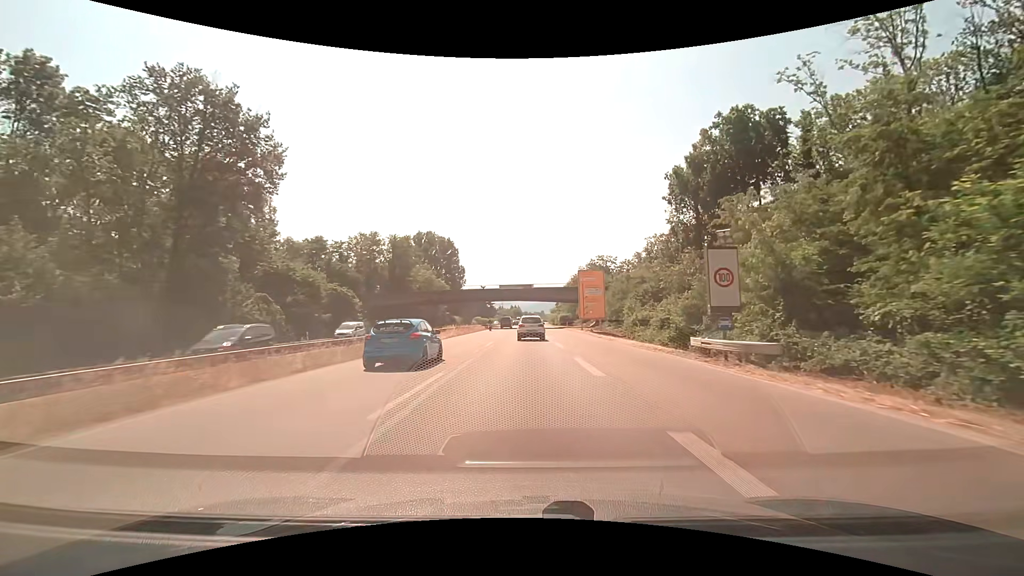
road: trunk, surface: asphalt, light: Day
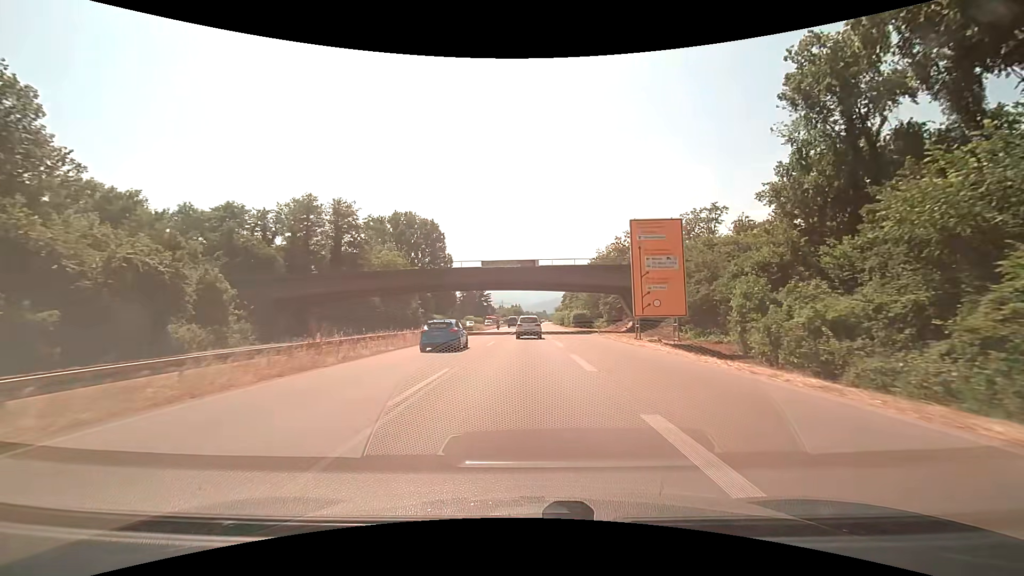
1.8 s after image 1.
(0.0, +35.0) m; 0°
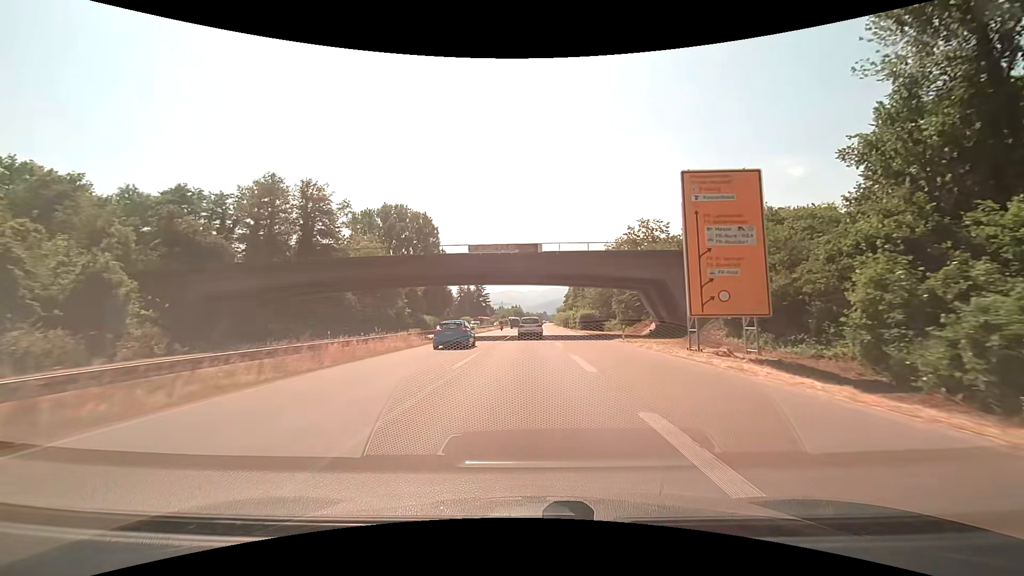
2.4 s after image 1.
(0.0, +11.7) m; 0°
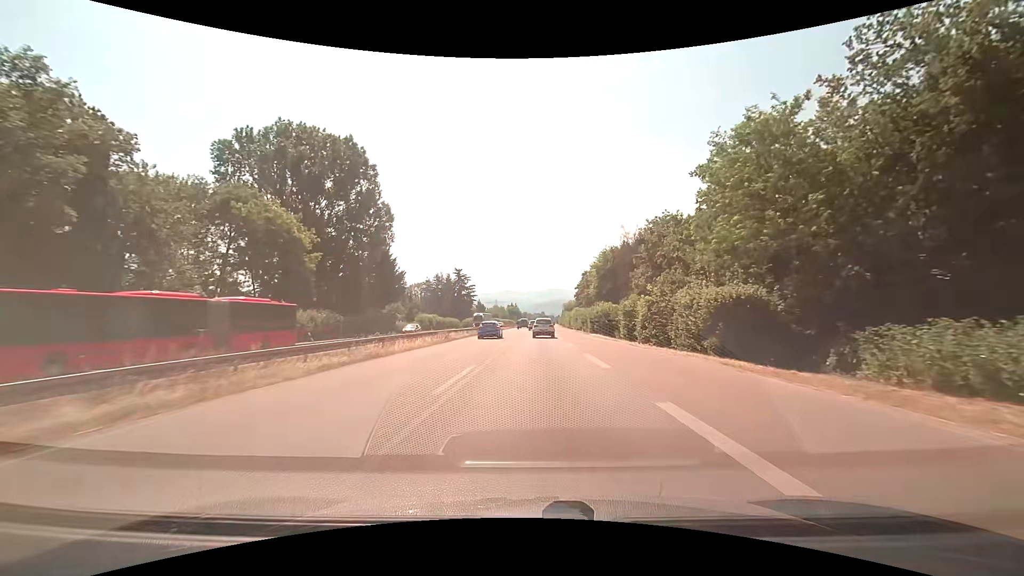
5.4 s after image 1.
(-0.1, +59.3) m; 0°
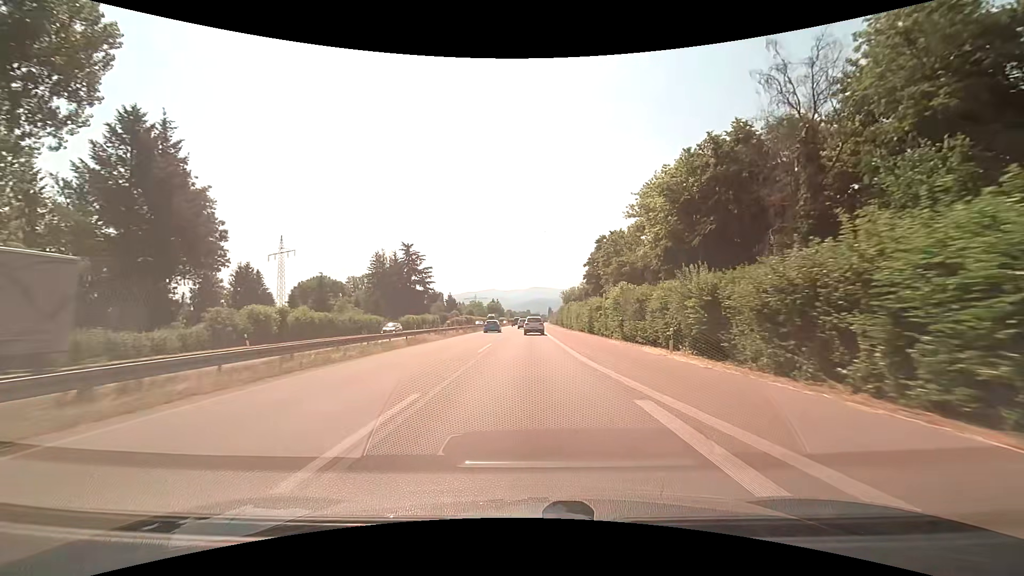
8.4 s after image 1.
(+1.4, +60.3) m; +2°
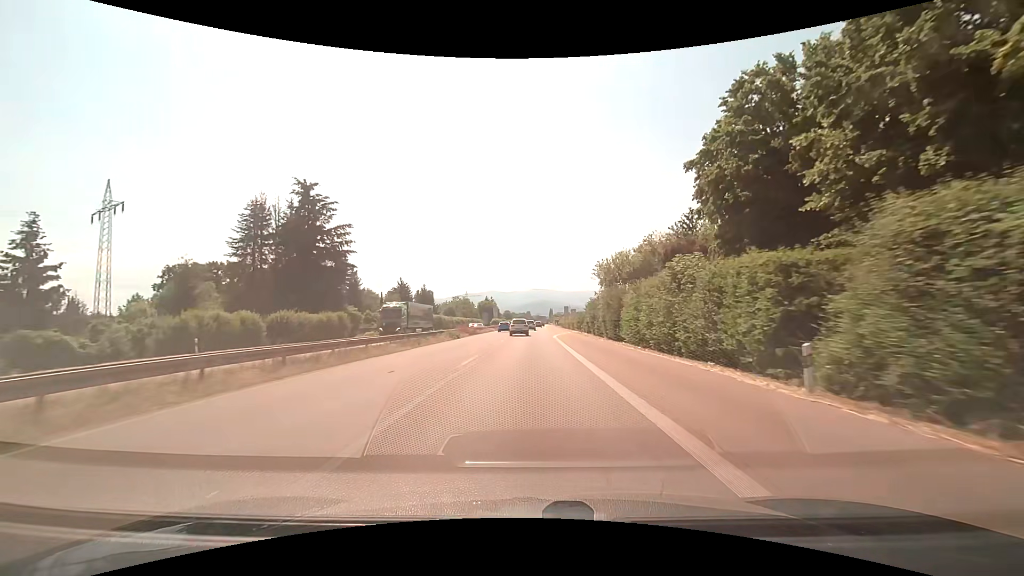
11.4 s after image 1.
(+0.2, +61.1) m; 0°
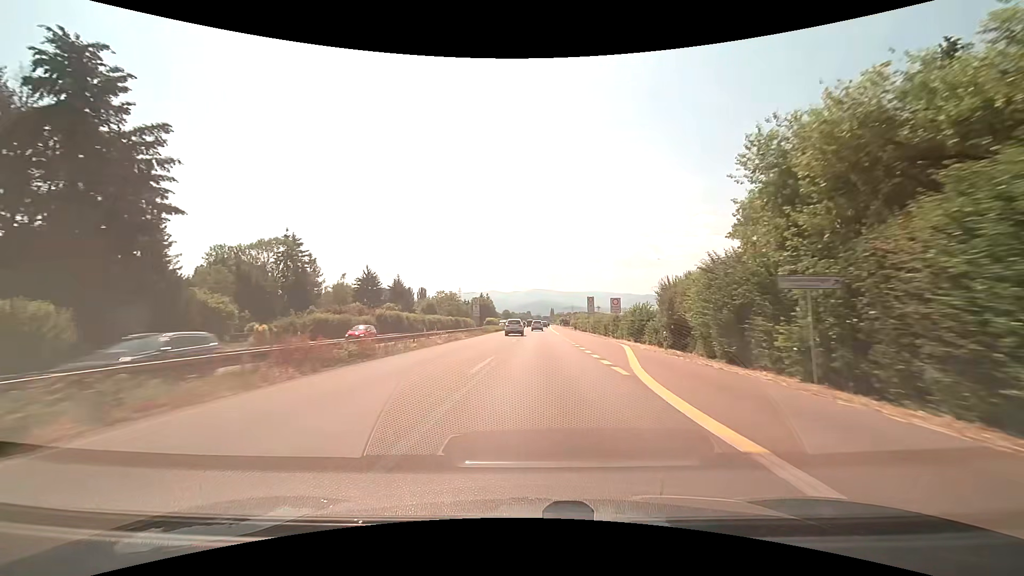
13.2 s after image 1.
(-0.1, +37.8) m; 0°
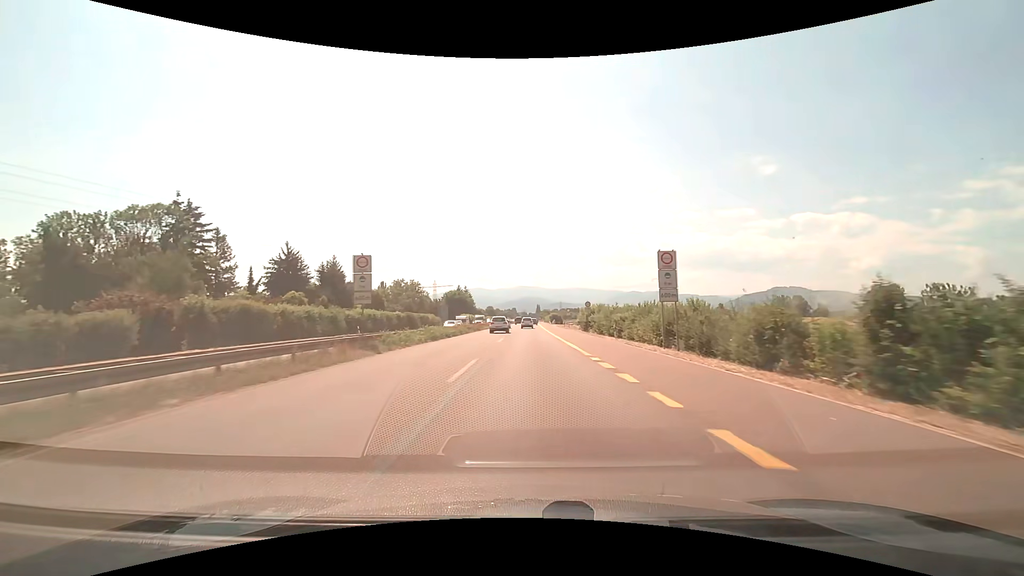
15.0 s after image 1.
(+0.6, +38.3) m; +2°
(0, +10) (0, +20) (0, +30) (0, +40) (0, +50) (0, +60) (0, +70) (0, +80) (0, +90) (0, +100) m
